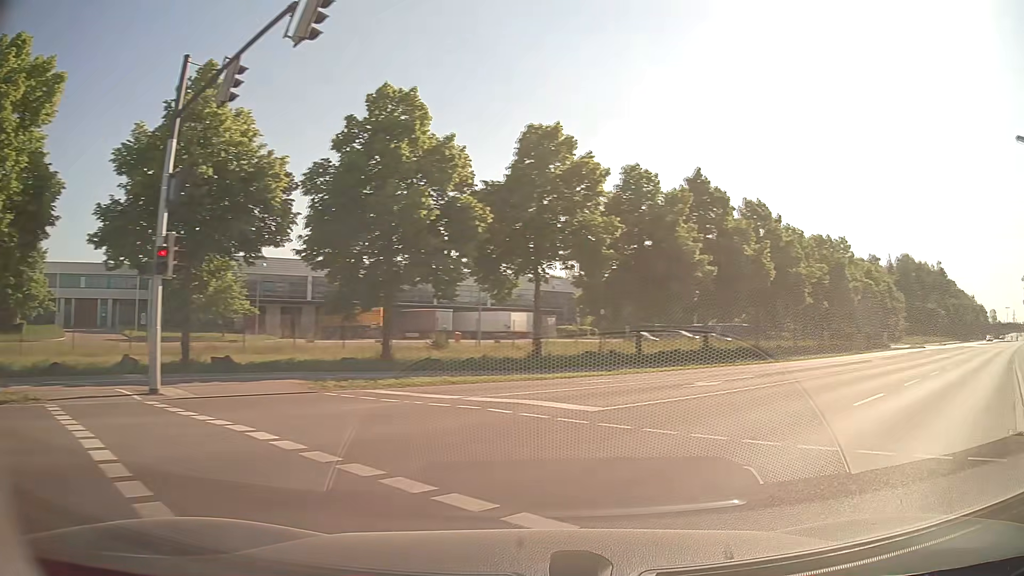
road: tertiary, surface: asphalt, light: Day
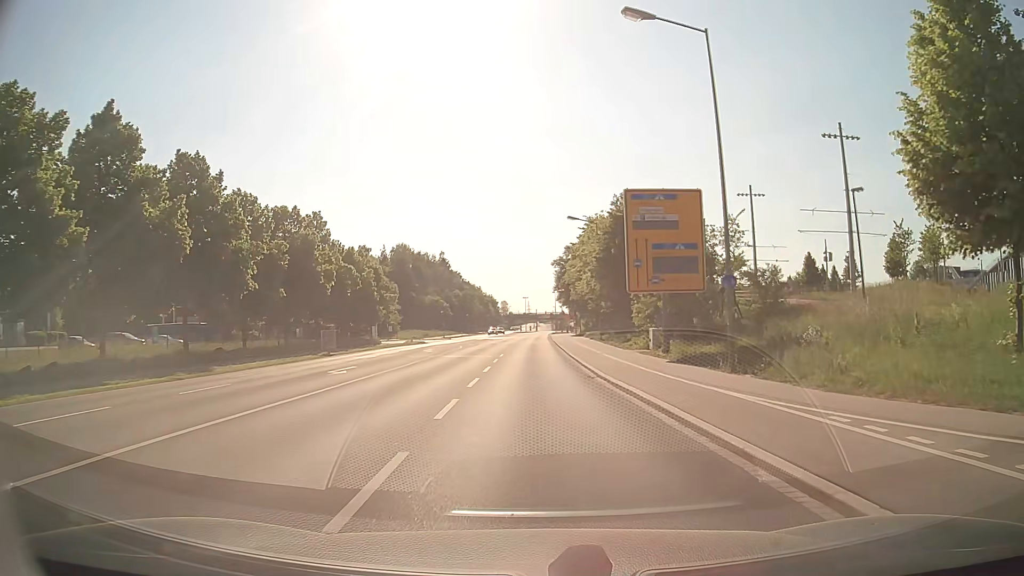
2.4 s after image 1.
(+7.1, +12.4) m; +45°
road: secondary
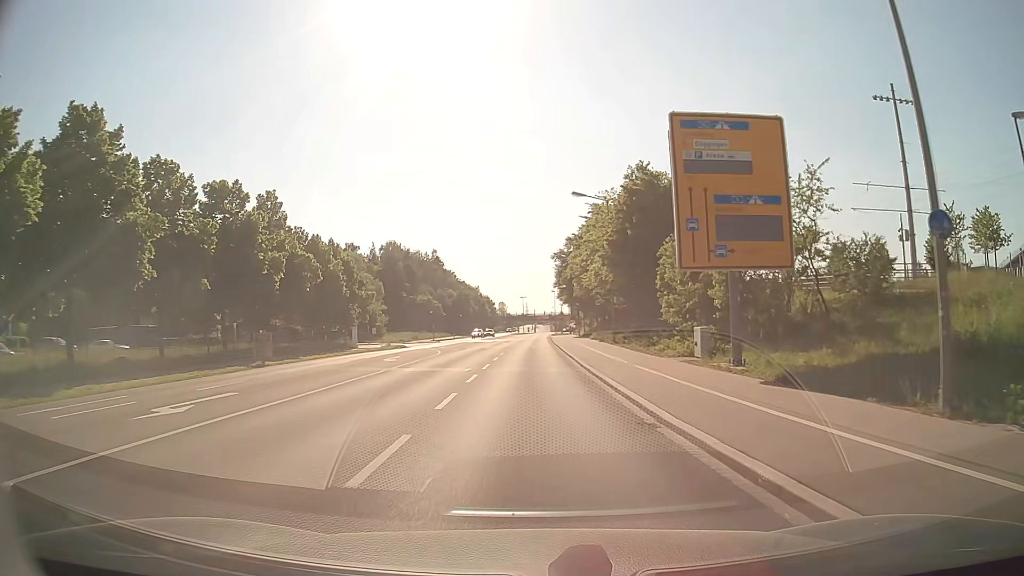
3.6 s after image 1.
(0.0, +10.9) m; 0°
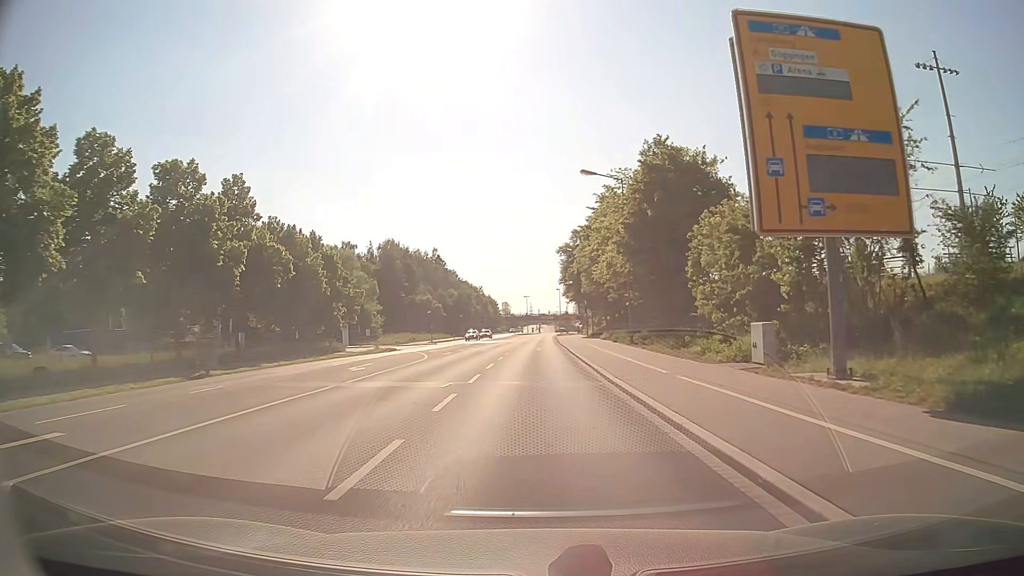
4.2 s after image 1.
(0.0, +6.8) m; -1°
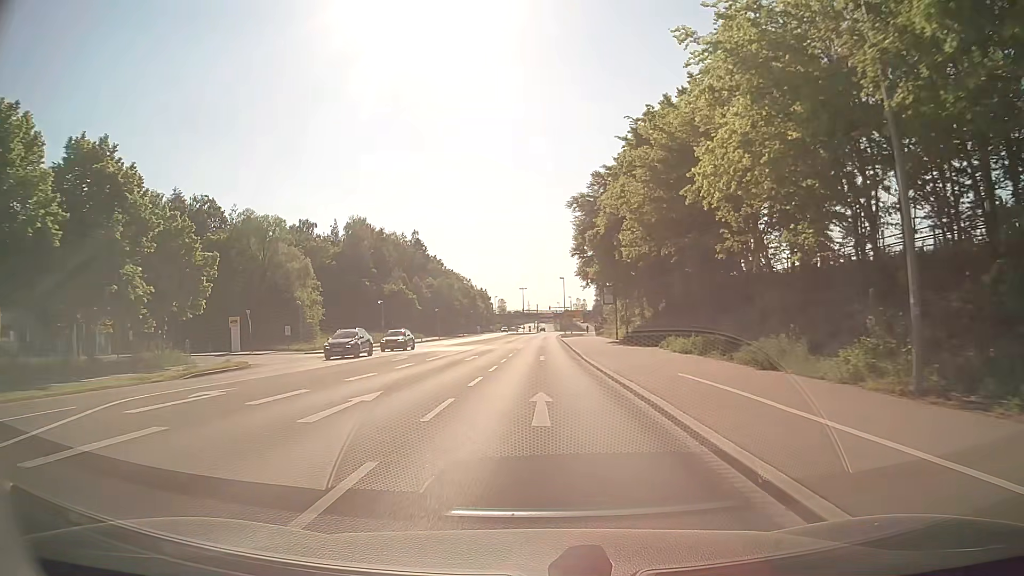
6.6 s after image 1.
(0.0, +31.8) m; 0°
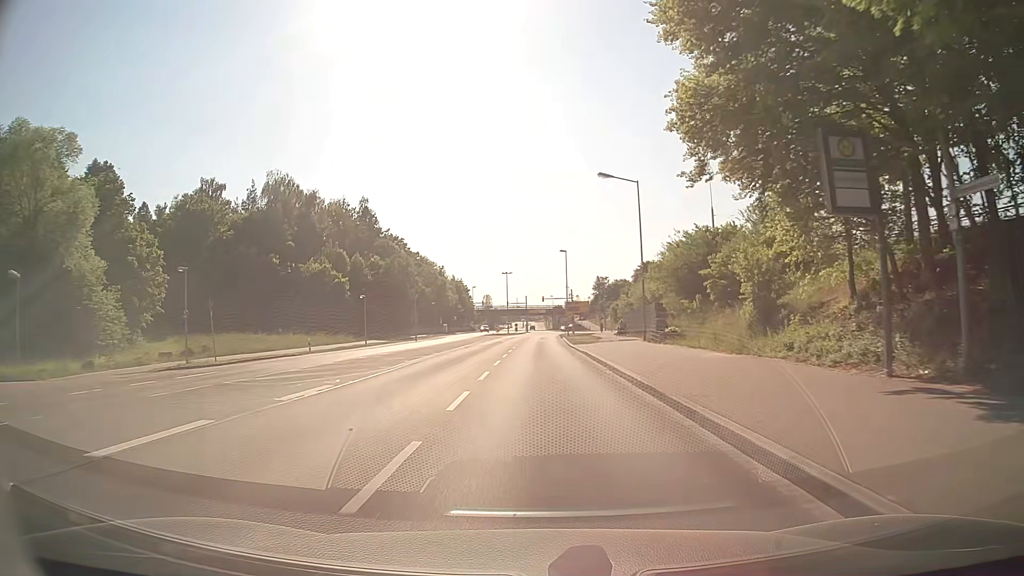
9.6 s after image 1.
(-0.1, +40.5) m; 0°
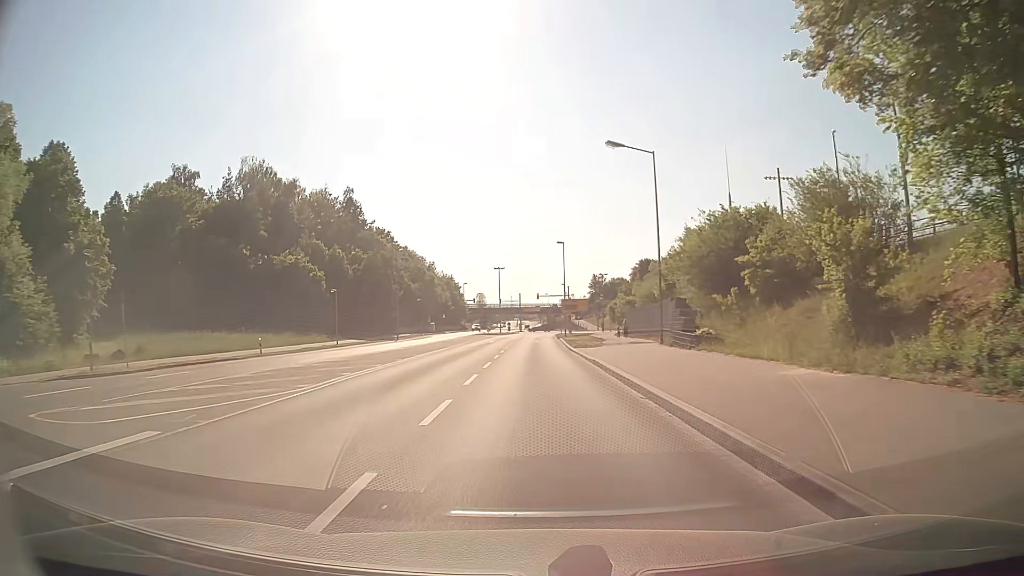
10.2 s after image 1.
(0.0, +7.6) m; 0°
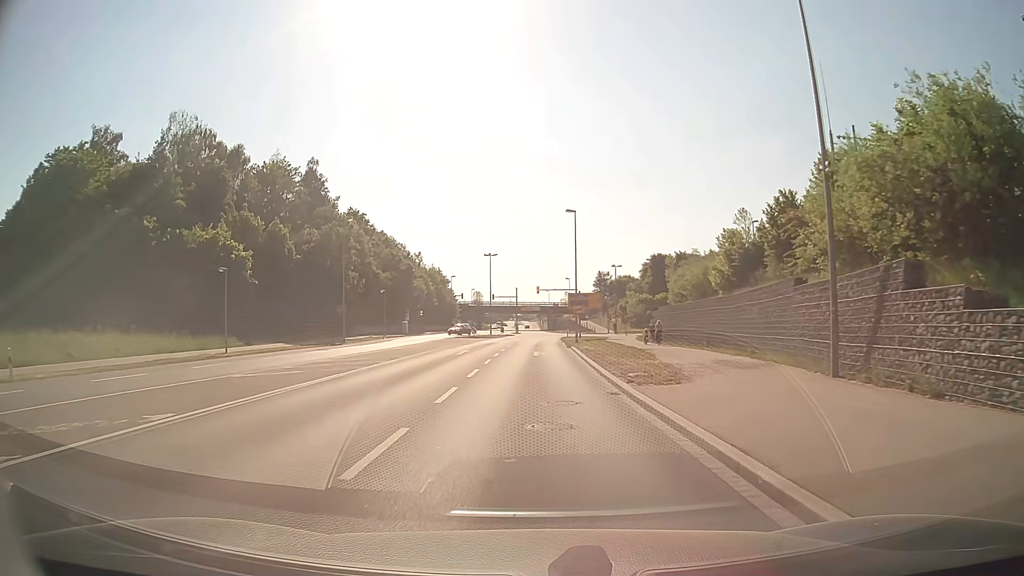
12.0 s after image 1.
(+0.2, +20.9) m; 0°
(0, +10) (0, +20) (0, +30) (0, +40) (0, +50) (+1, +60) (+1, +70) (+2, +80) (+2, +90) (+3, +100) m
